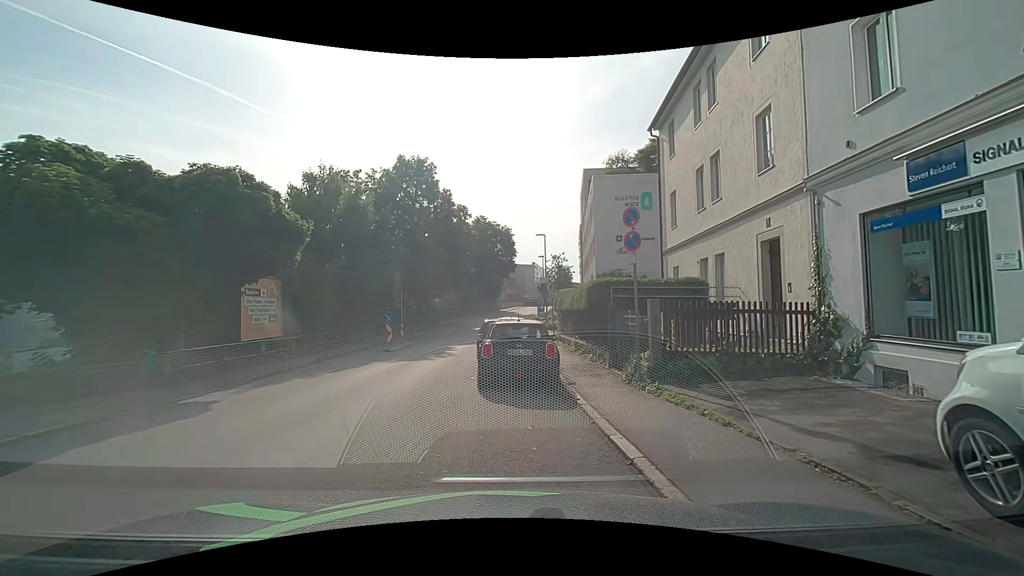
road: residential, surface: asphalt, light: Day
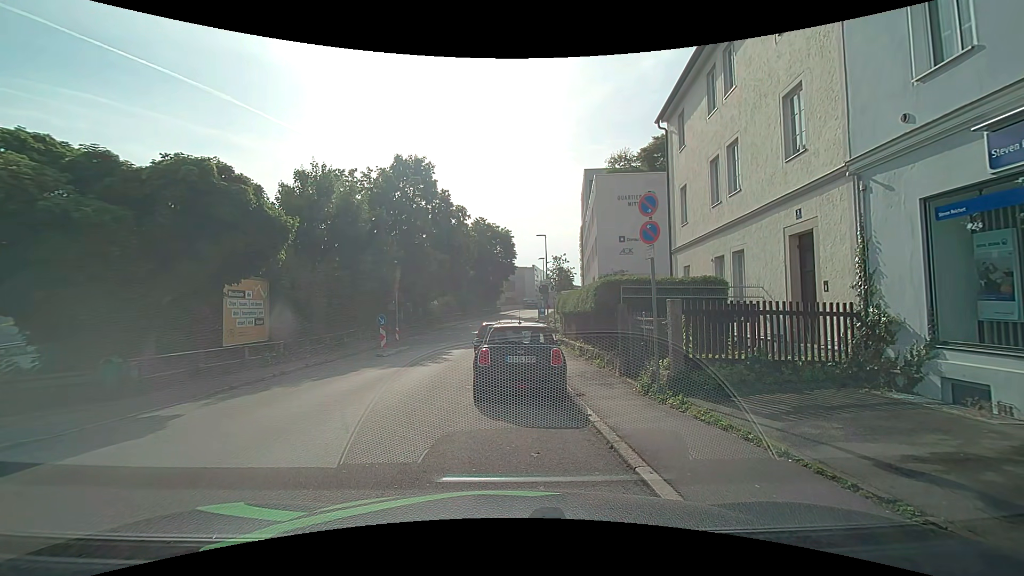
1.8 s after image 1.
(0.0, +1.1) m; +1°
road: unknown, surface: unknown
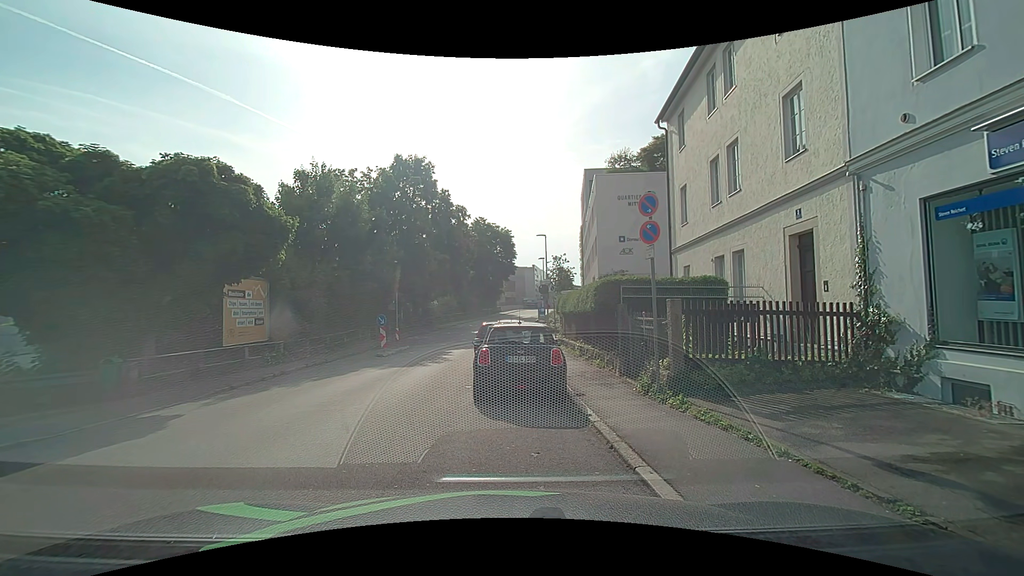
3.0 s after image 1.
(0.0, 0.0) m; 0°
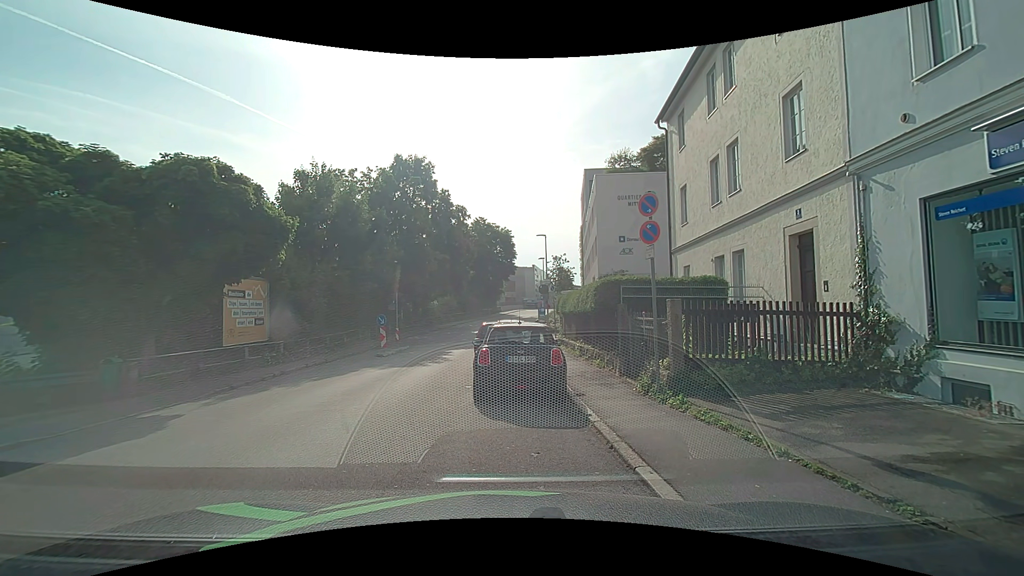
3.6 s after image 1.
(0.0, 0.0) m; 0°
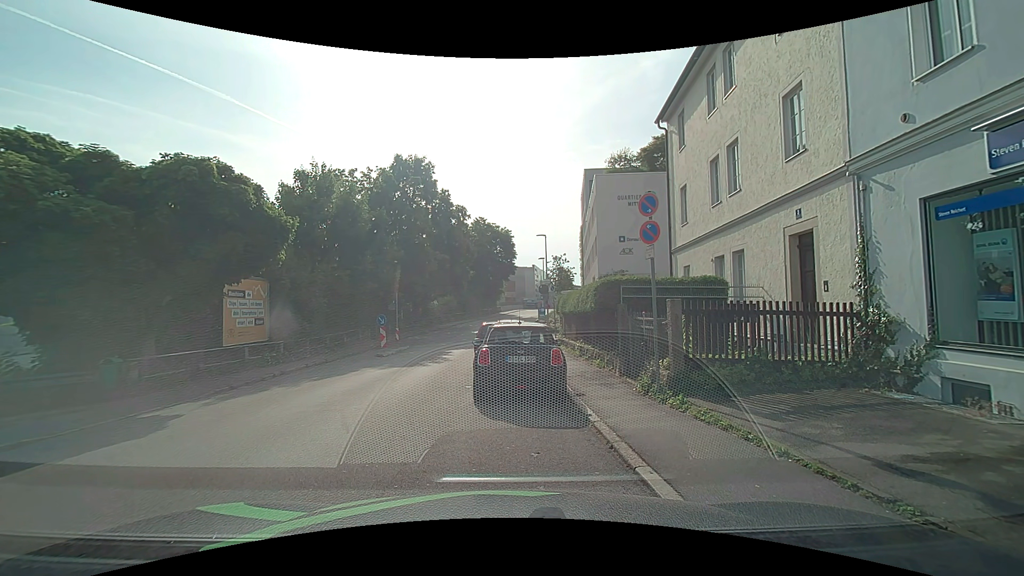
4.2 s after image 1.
(0.0, 0.0) m; 0°
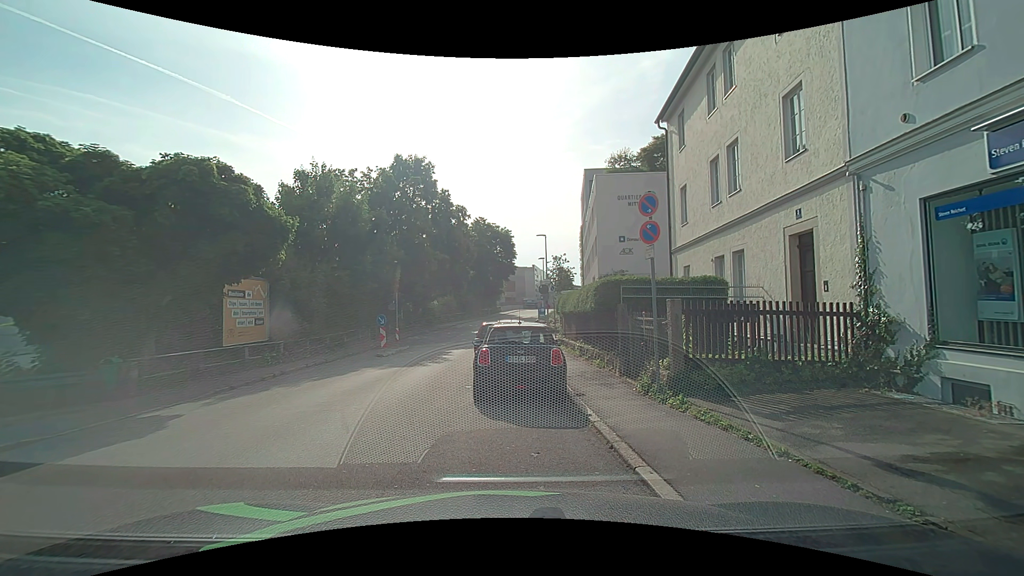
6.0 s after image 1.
(0.0, 0.0) m; 0°
